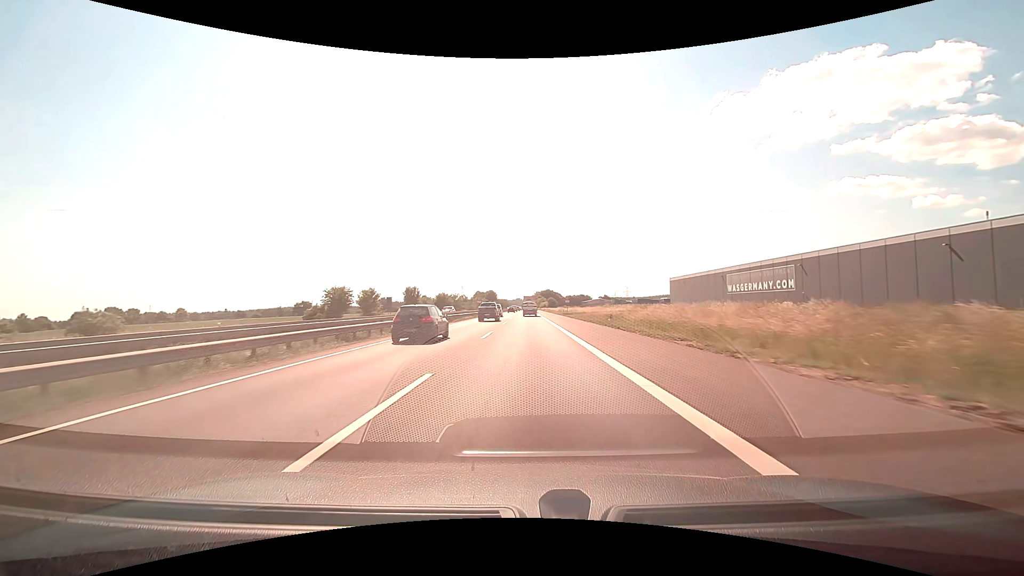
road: motorway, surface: asphalt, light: Day
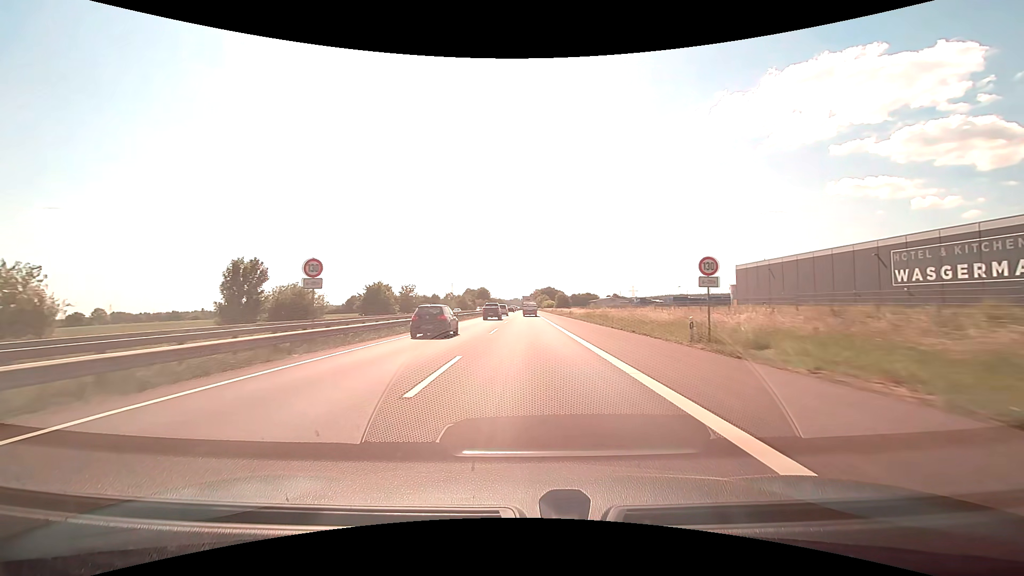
(+0.1, +67.6) m; 0°
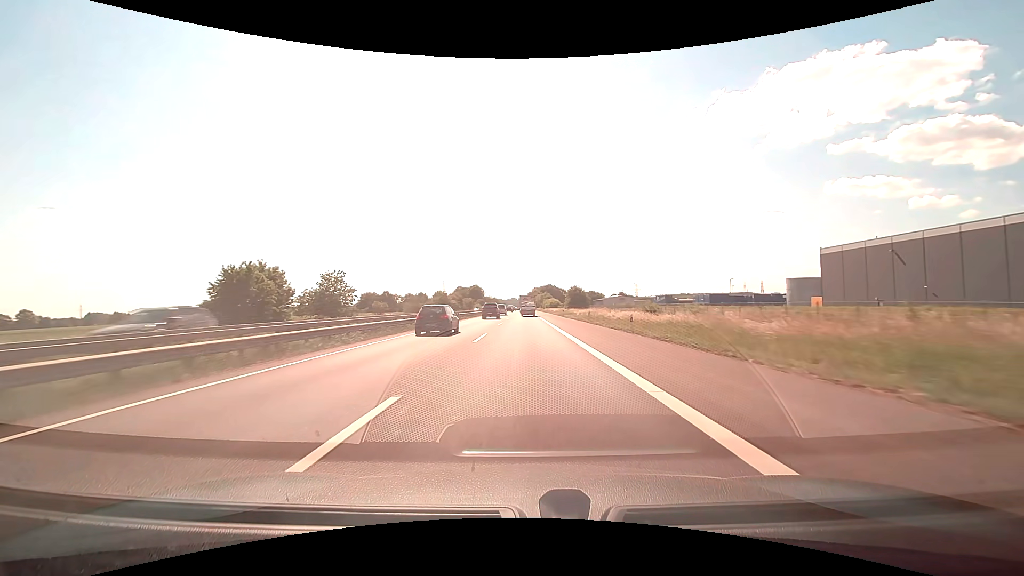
(+0.1, +41.7) m; 0°
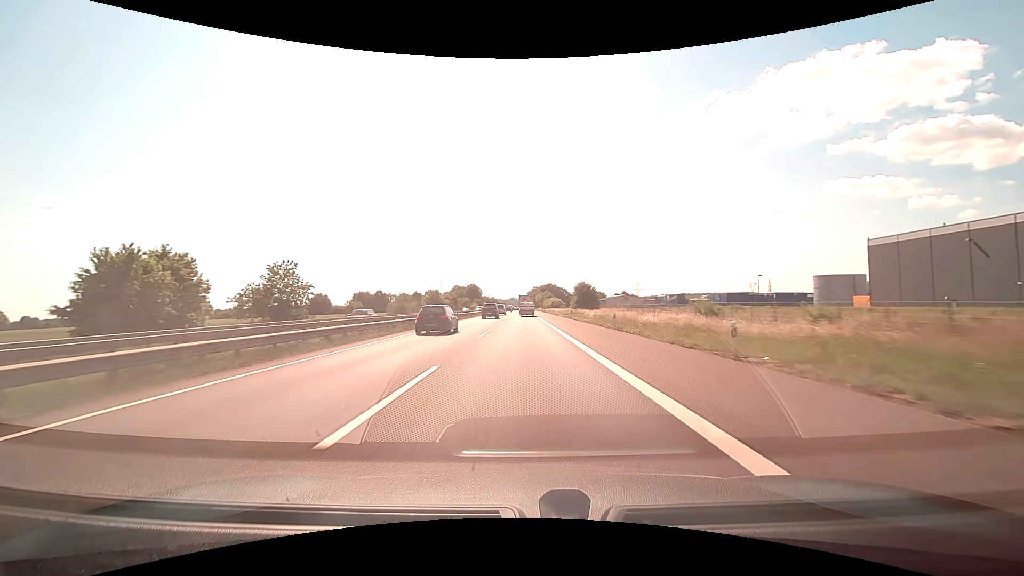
(0.0, +14.1) m; 0°
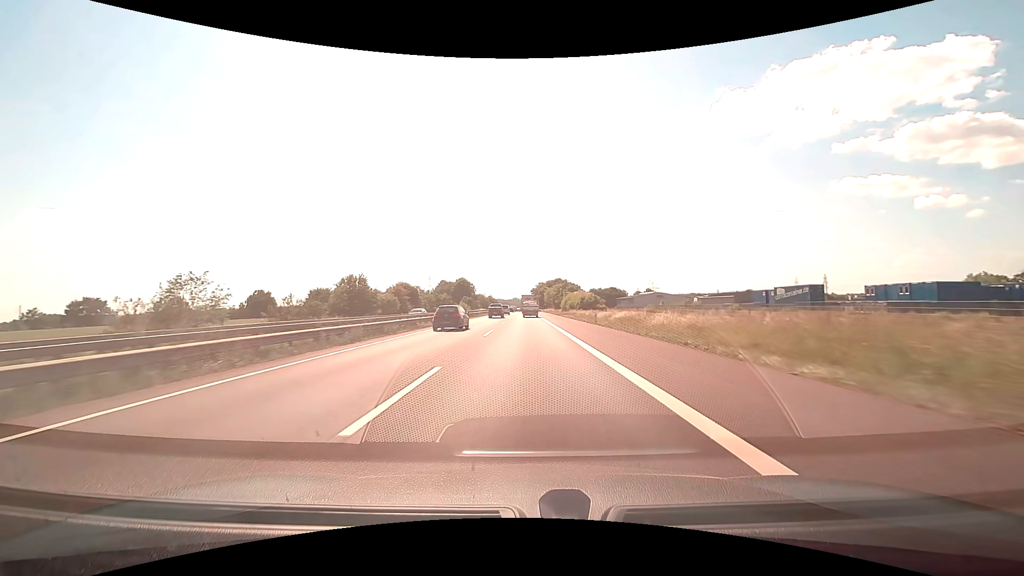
(-0.3, +71.5) m; 0°
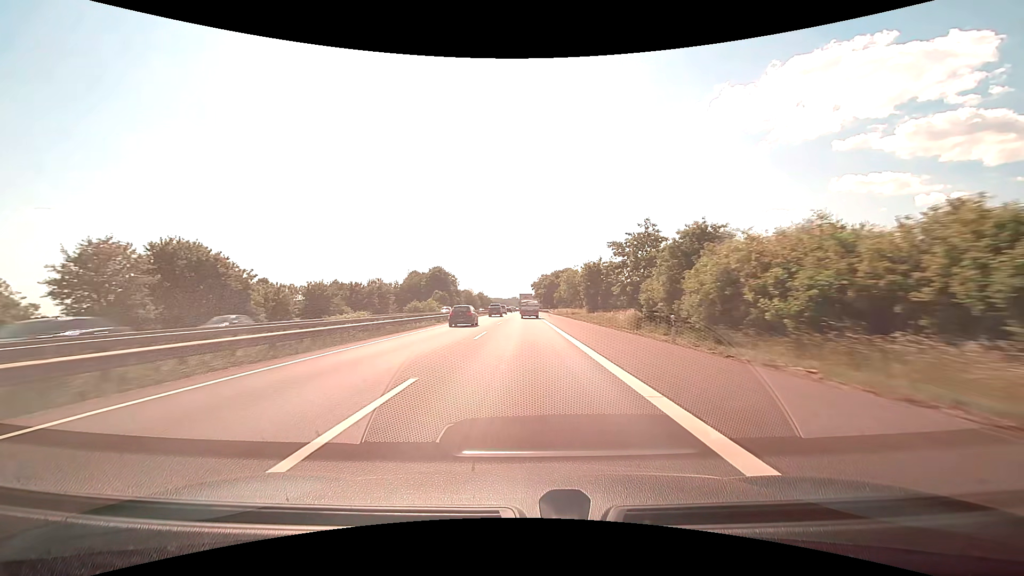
(+0.2, +73.2) m; 0°
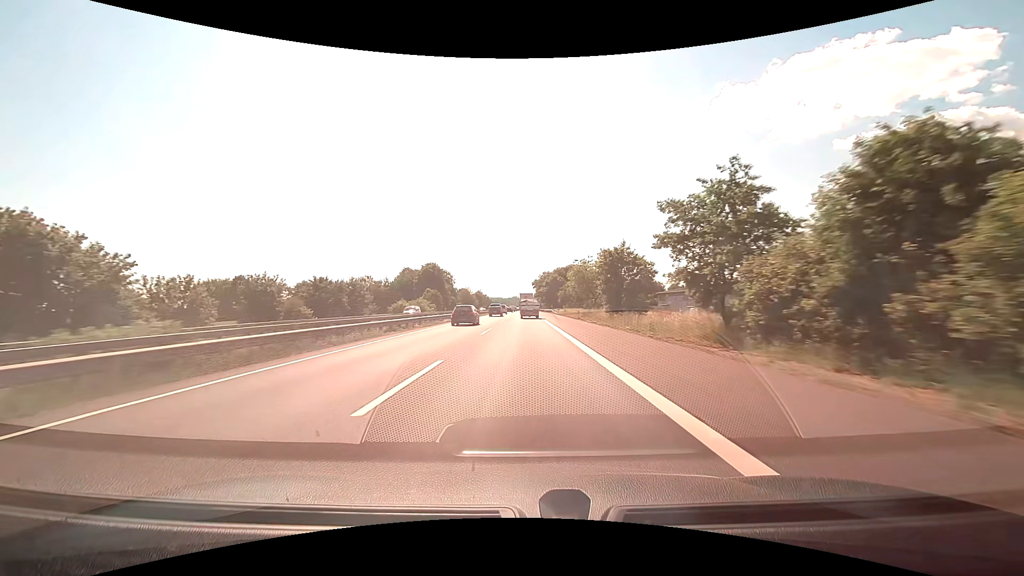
(0.0, +14.6) m; 0°
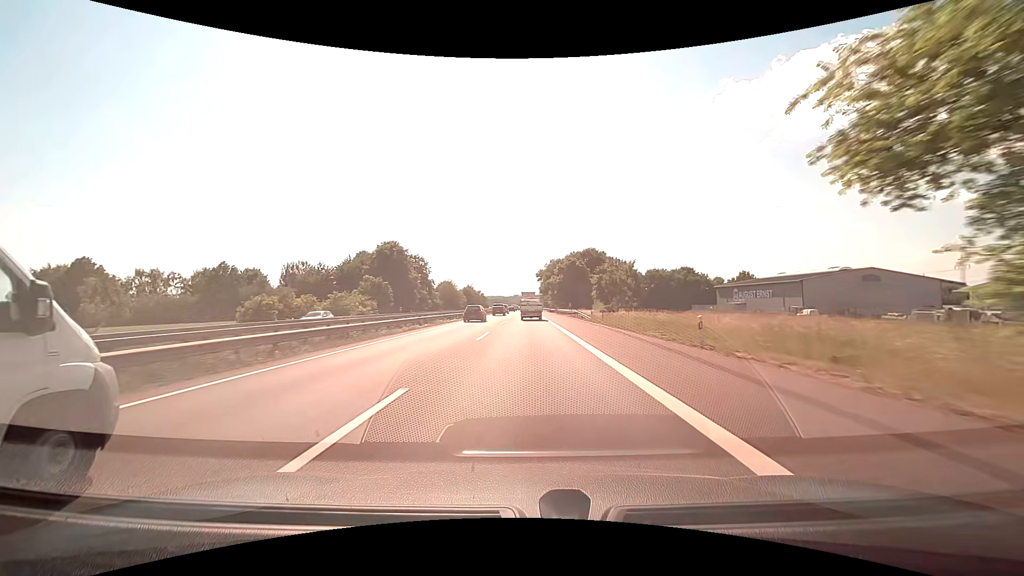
(-0.2, +57.7) m; 0°
(0, +10) (0, +20) (0, +30) (0, +40) (0, +50) (0, +60) (0, +70) (0, +80) (0, +90) (0, +100) m
